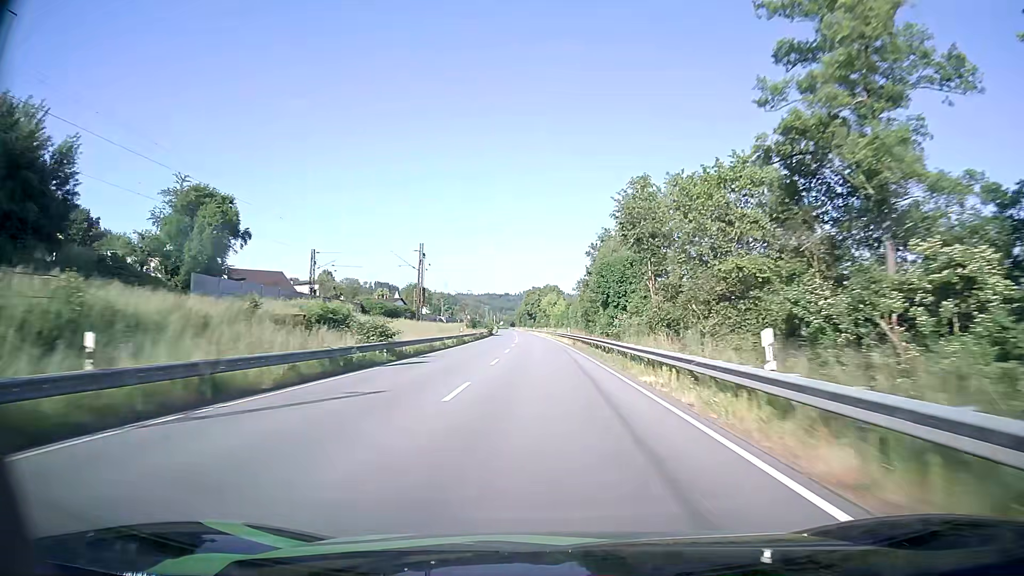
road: primary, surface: asphalt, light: Day
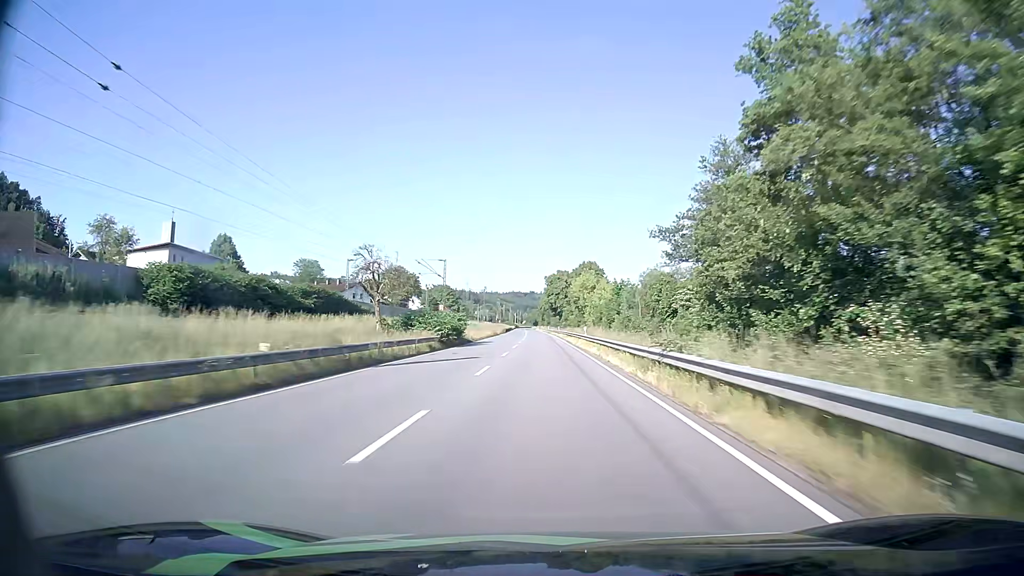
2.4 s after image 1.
(-1.4, +66.4) m; -3°
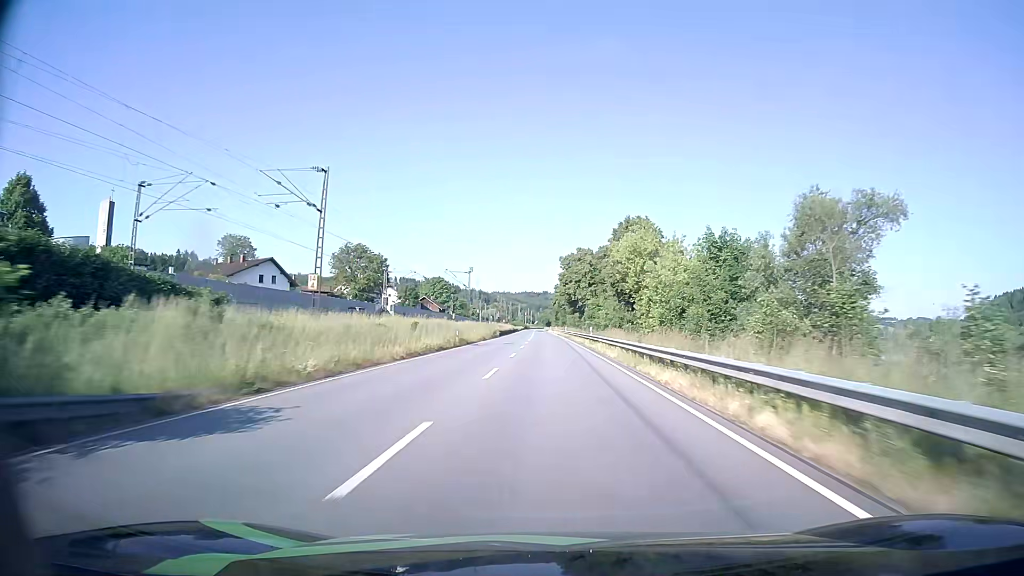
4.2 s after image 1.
(-0.5, +49.8) m; -1°
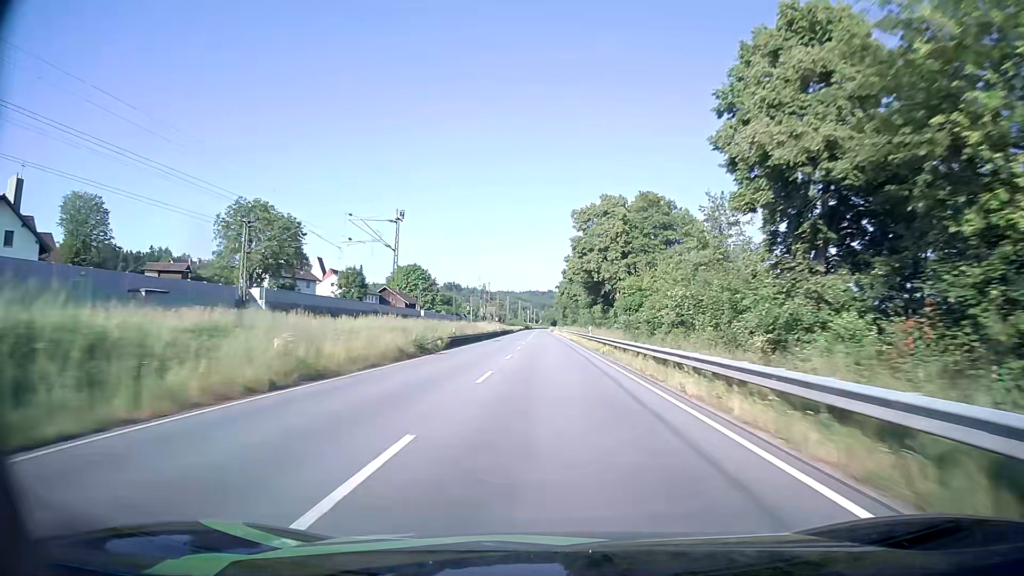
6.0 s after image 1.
(0.0, +49.4) m; 0°
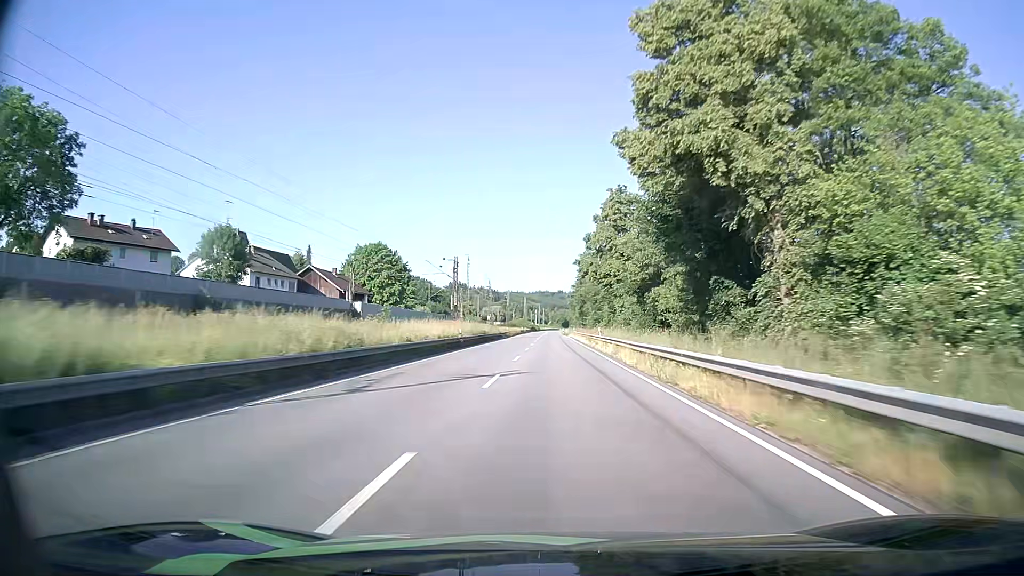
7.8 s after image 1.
(-0.5, +49.4) m; -1°
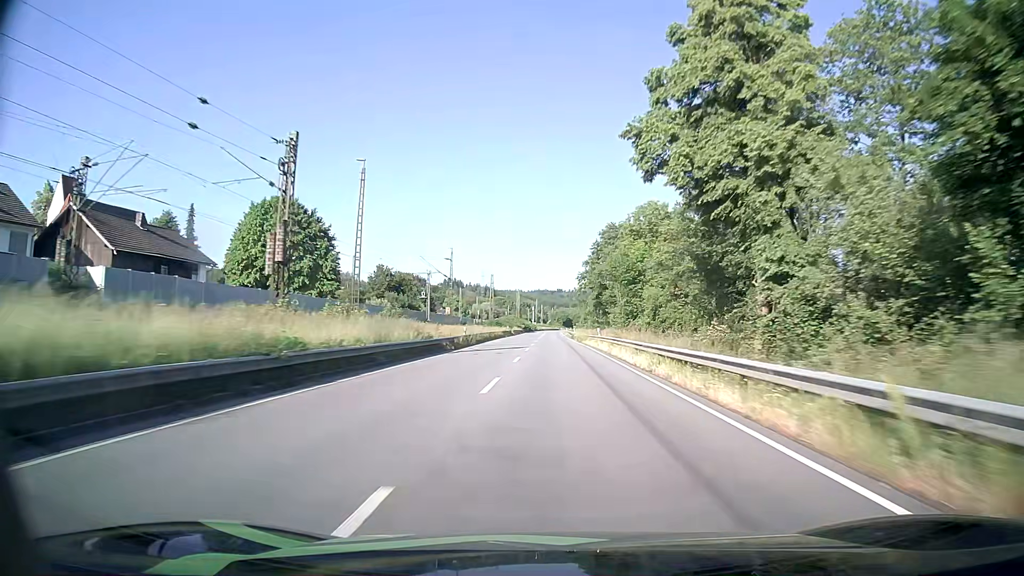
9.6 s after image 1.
(-0.1, +49.9) m; 0°
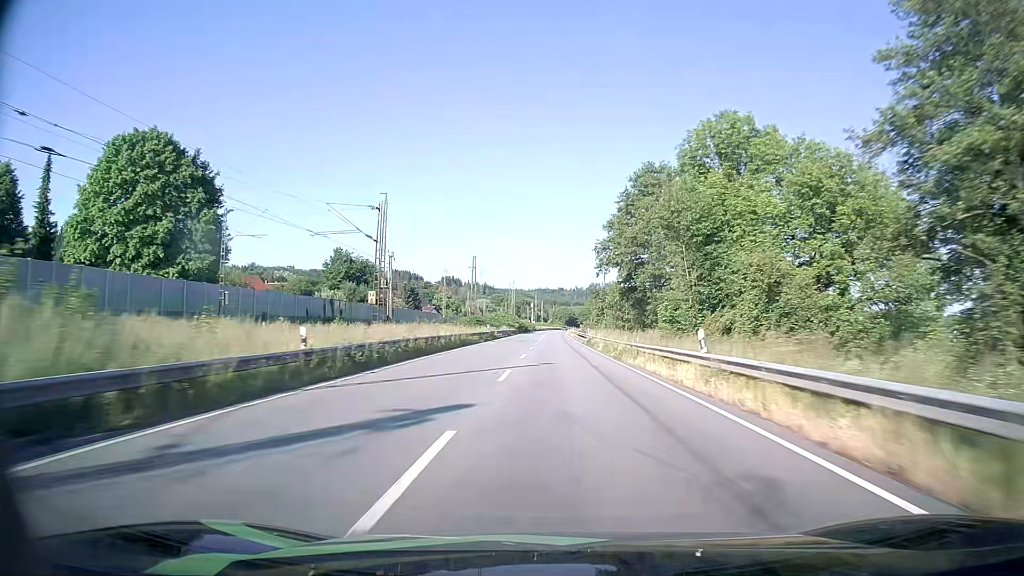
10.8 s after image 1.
(0.0, +33.3) m; 0°
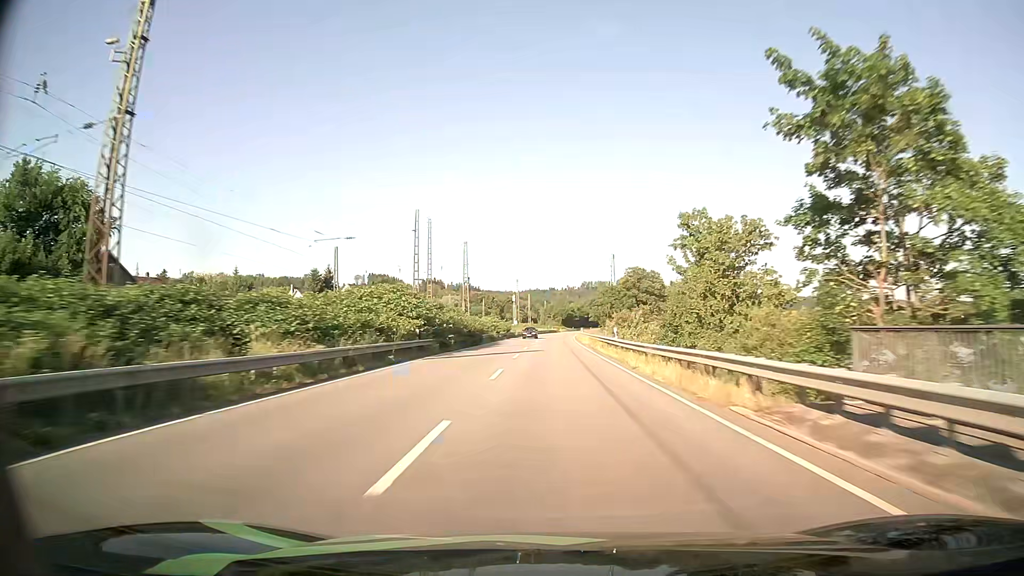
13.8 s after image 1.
(+0.4, +83.5) m; +1°
(0, +10) (0, +20) (0, +30) (0, +40) (0, +50) (0, +60) (+1, +70) (+1, +80) (+1, +90) (+2, +100) m
